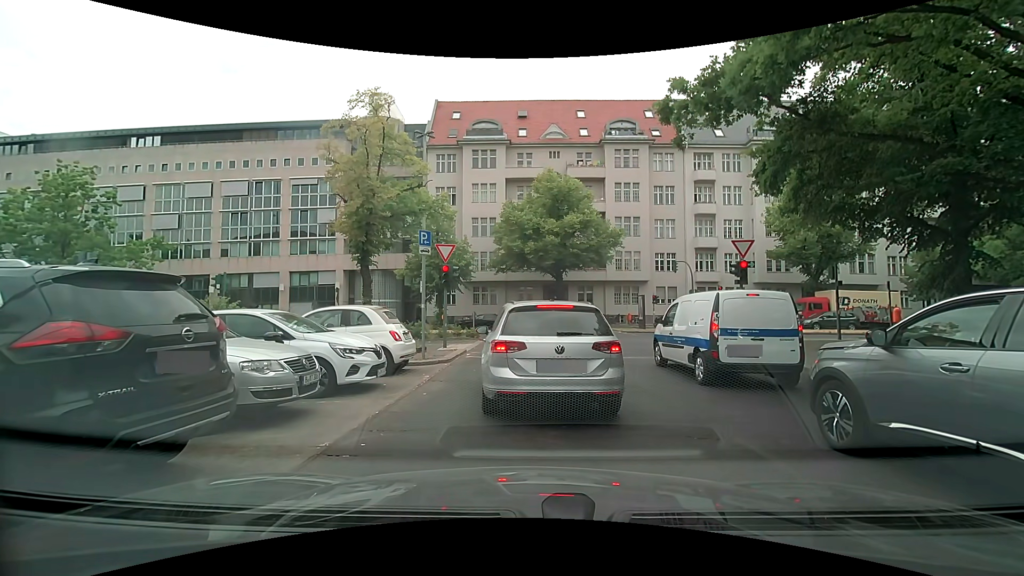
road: tertiary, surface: asphalt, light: Day
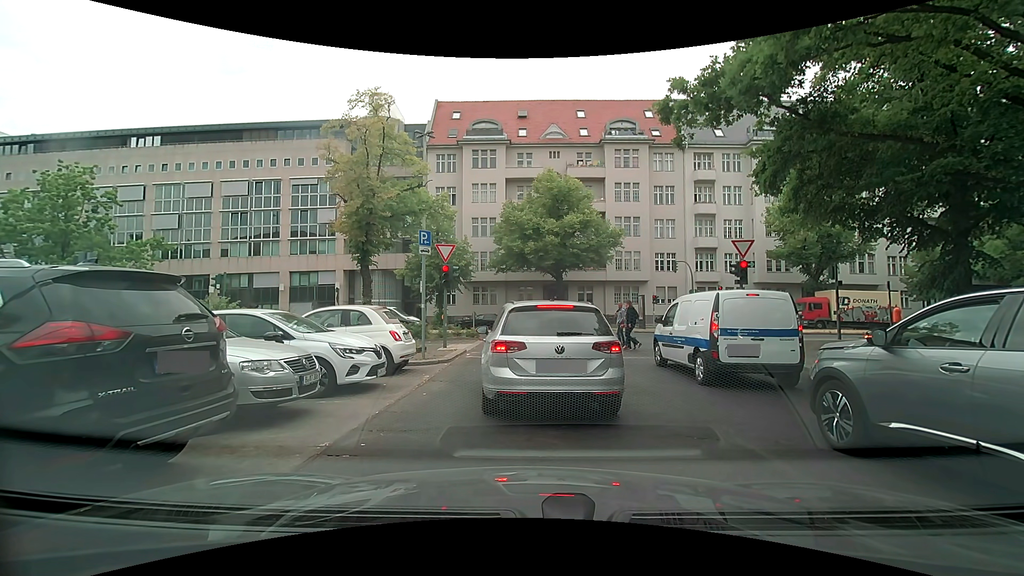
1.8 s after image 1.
(0.0, 0.0) m; 0°
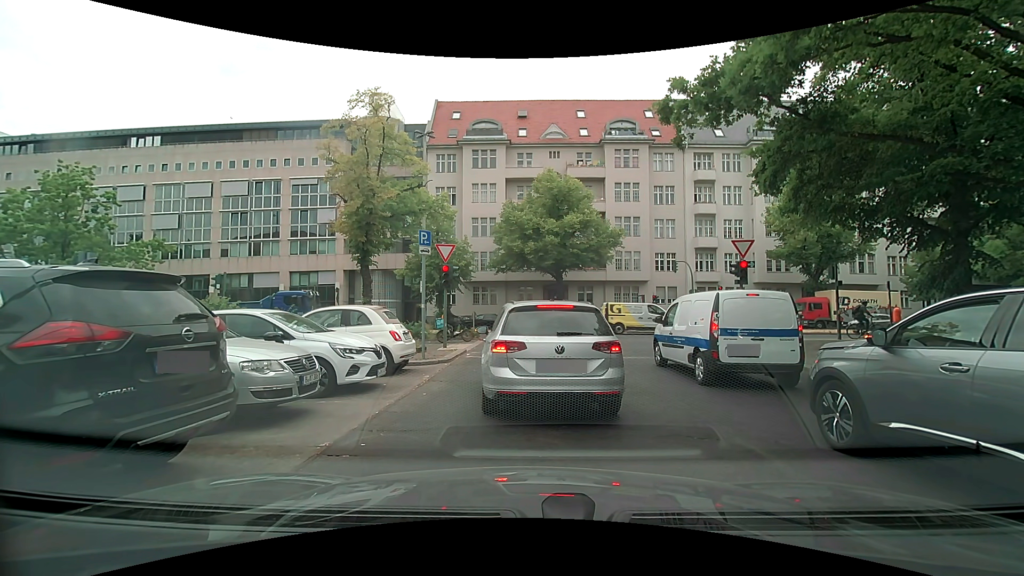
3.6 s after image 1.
(0.0, 0.0) m; 0°
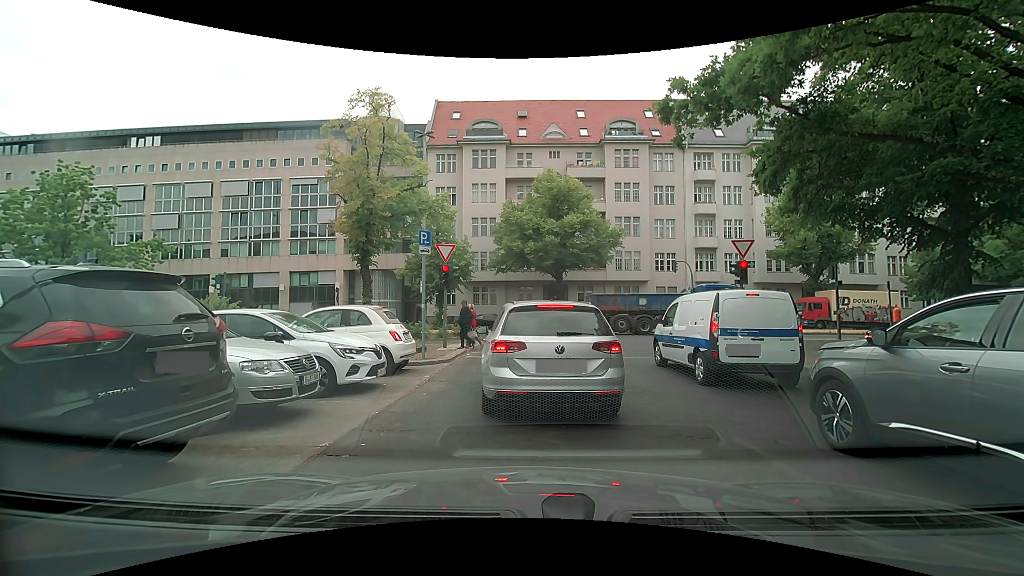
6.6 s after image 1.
(0.0, 0.0) m; 0°
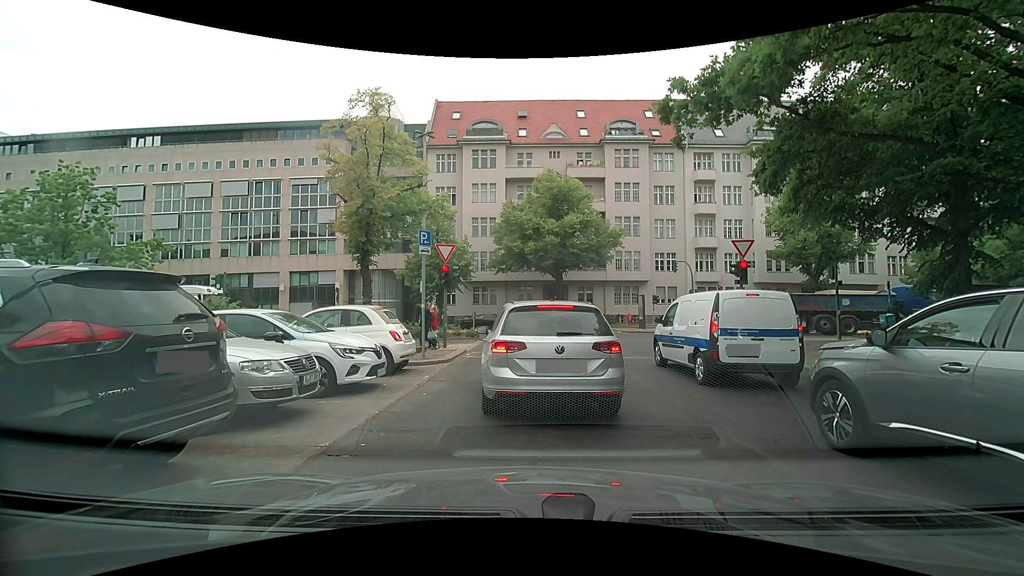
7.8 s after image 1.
(0.0, 0.0) m; 0°
